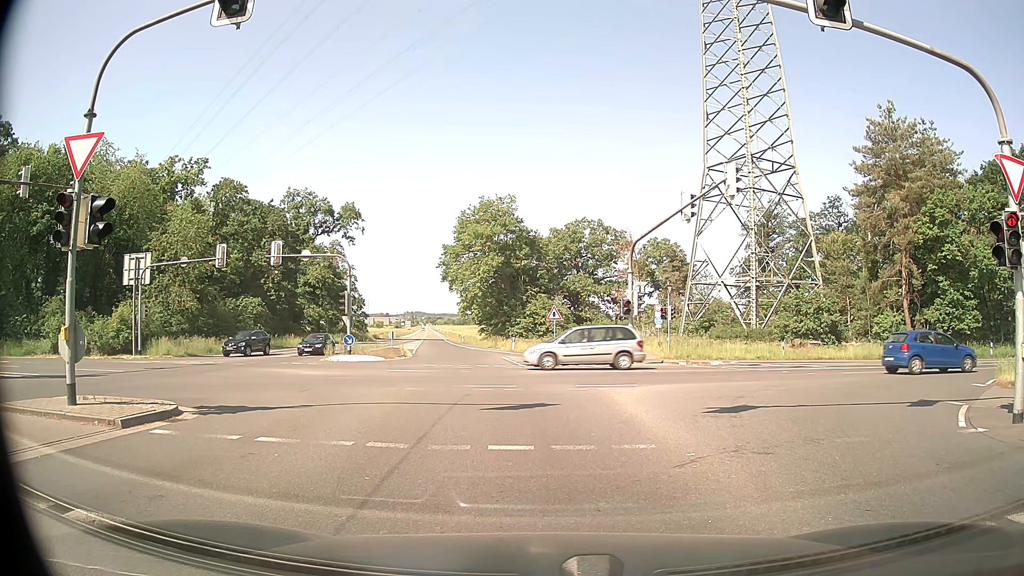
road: secondary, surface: asphalt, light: Day
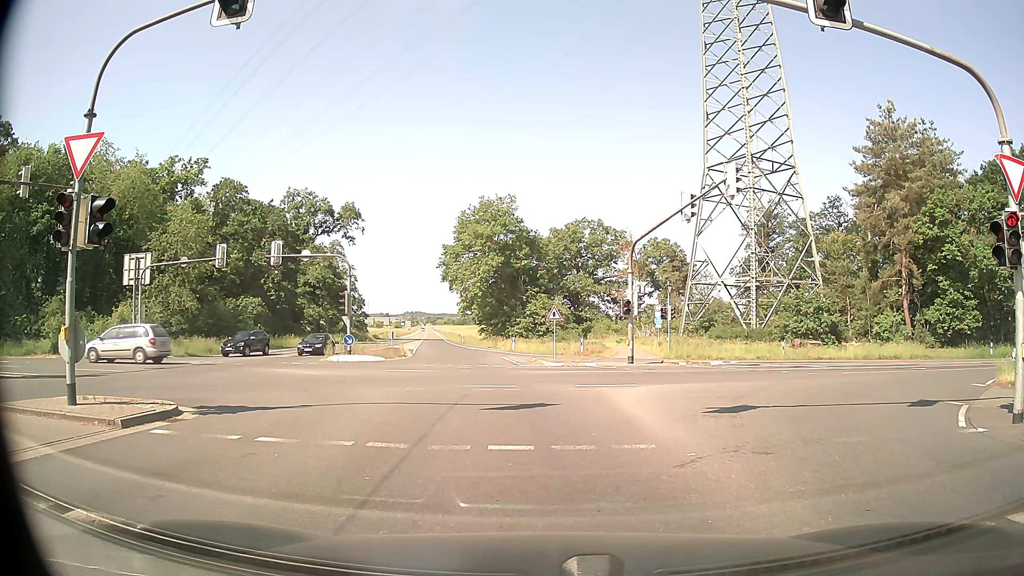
(0.0, 0.0) m; 0°
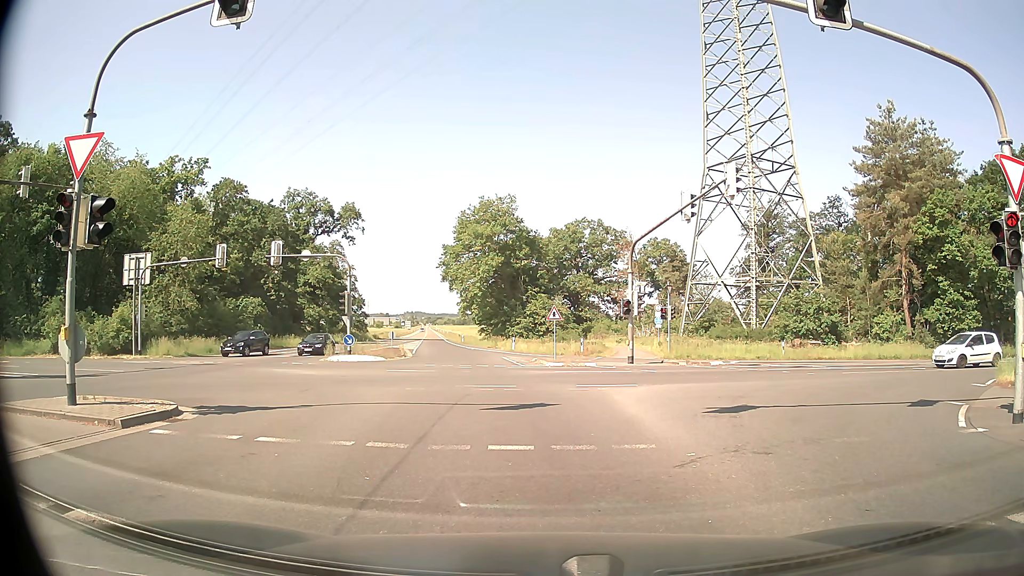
(0.0, 0.0) m; 0°
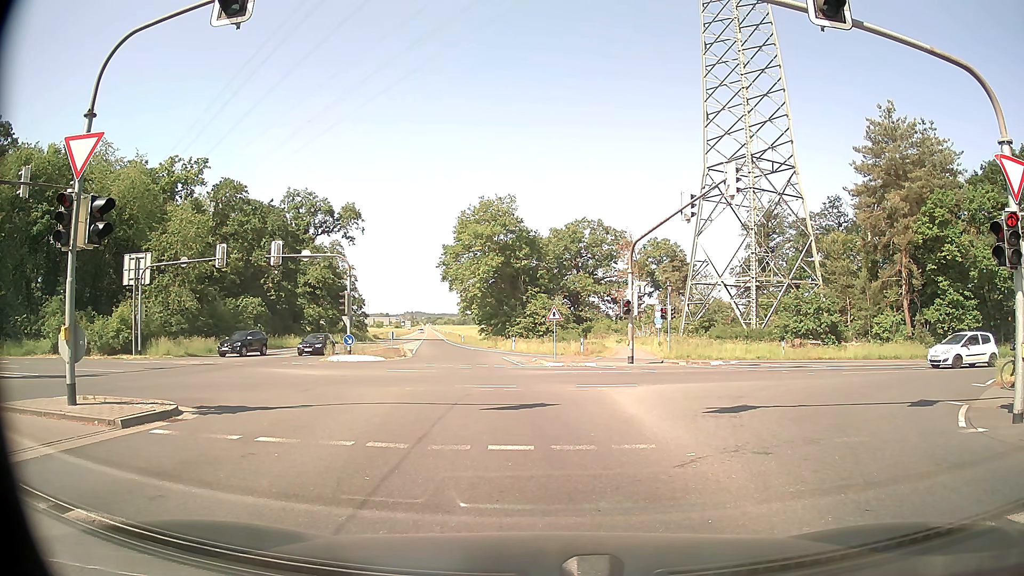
(0.0, 0.0) m; 0°
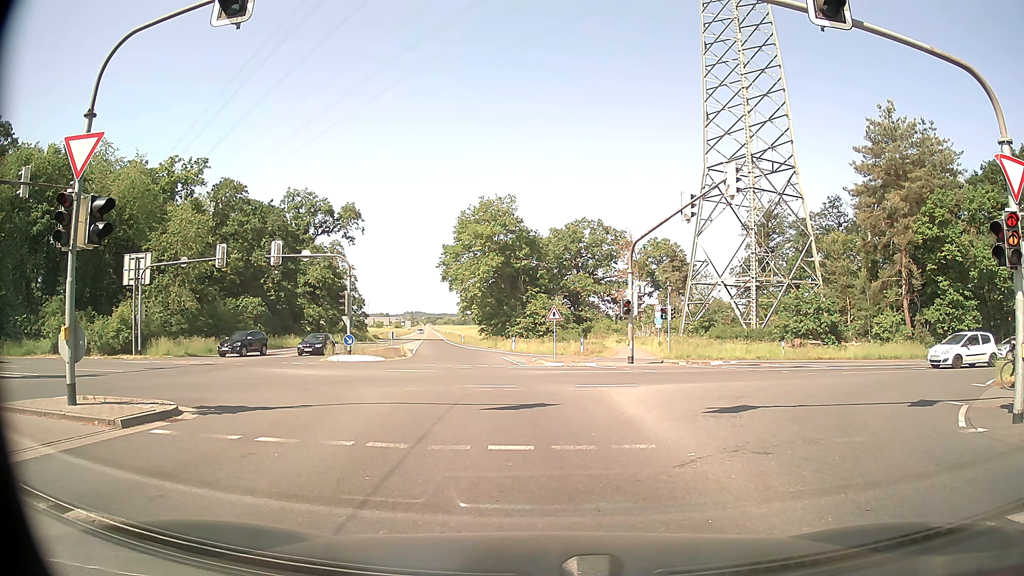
(0.0, 0.0) m; 0°
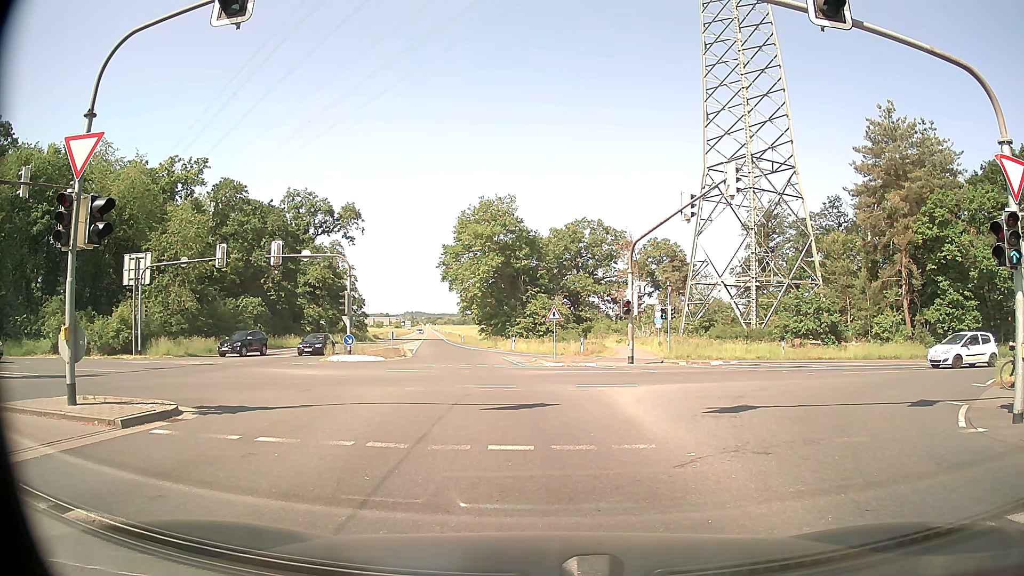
(0.0, 0.0) m; 0°
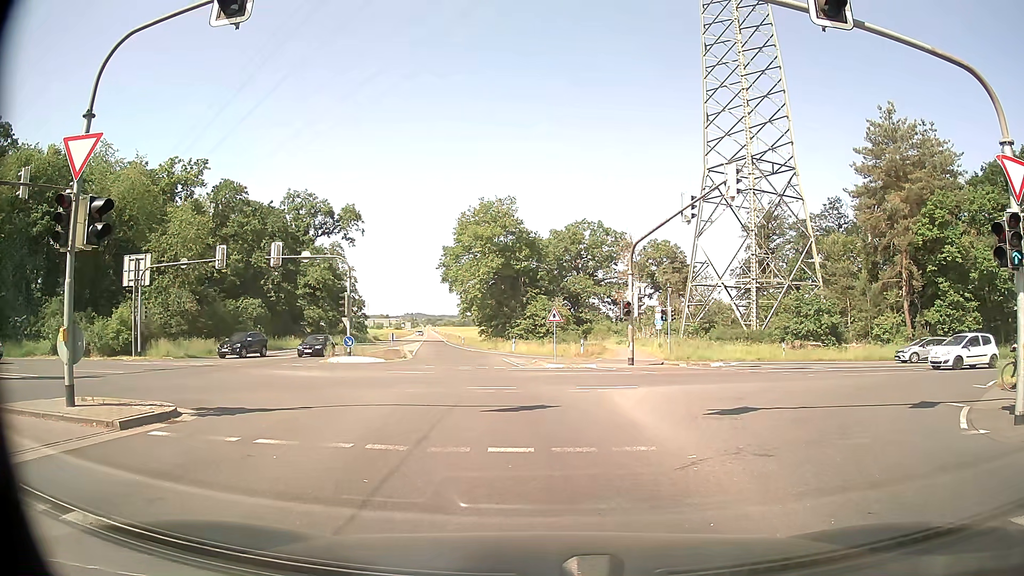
(0.0, 0.0) m; 0°
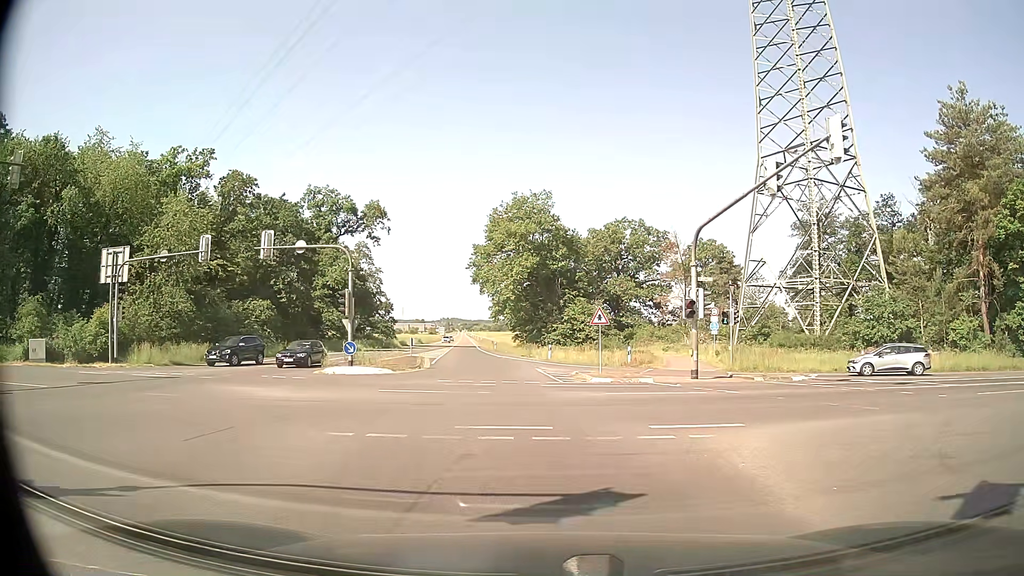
(+0.1, +6.9) m; 0°
(0, +10) (-1, +20) (-2, +30) (-3, +40) (-5, +50) (-6, +60) (-8, +70) (-9, +79) (-10, +89) (-12, +99) m
